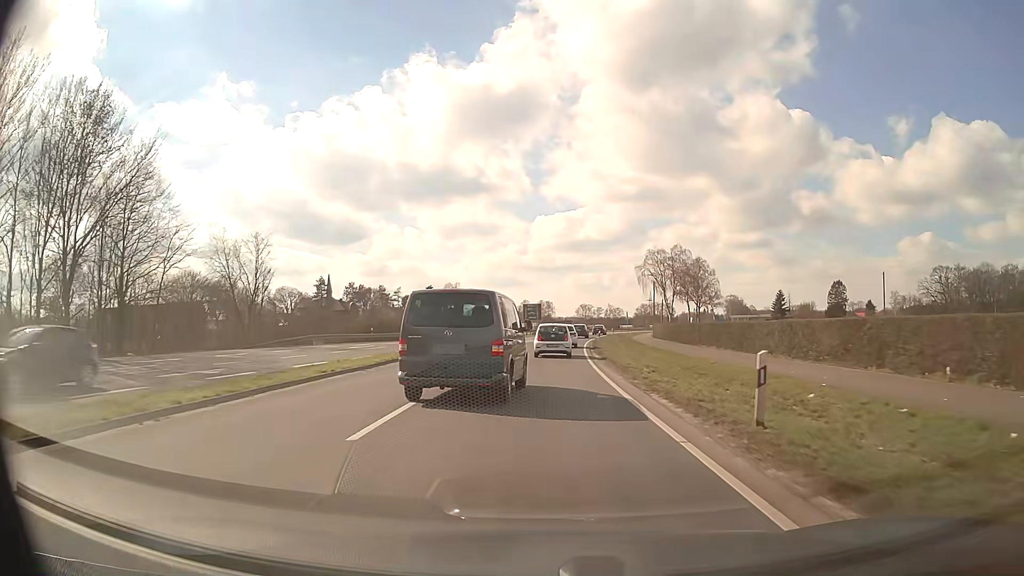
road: primary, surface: asphalt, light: Day
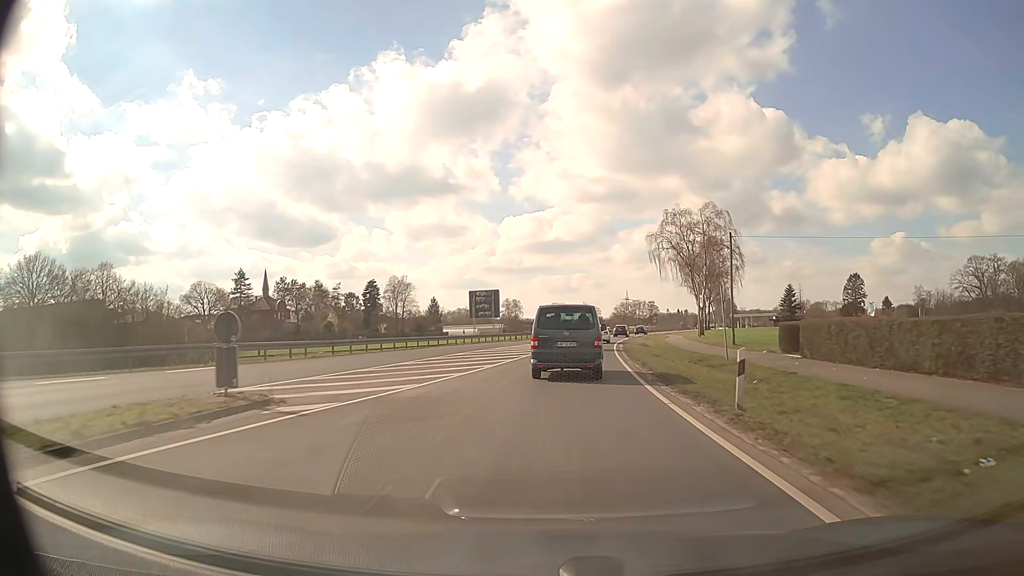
(+0.7, +45.3) m; +3°
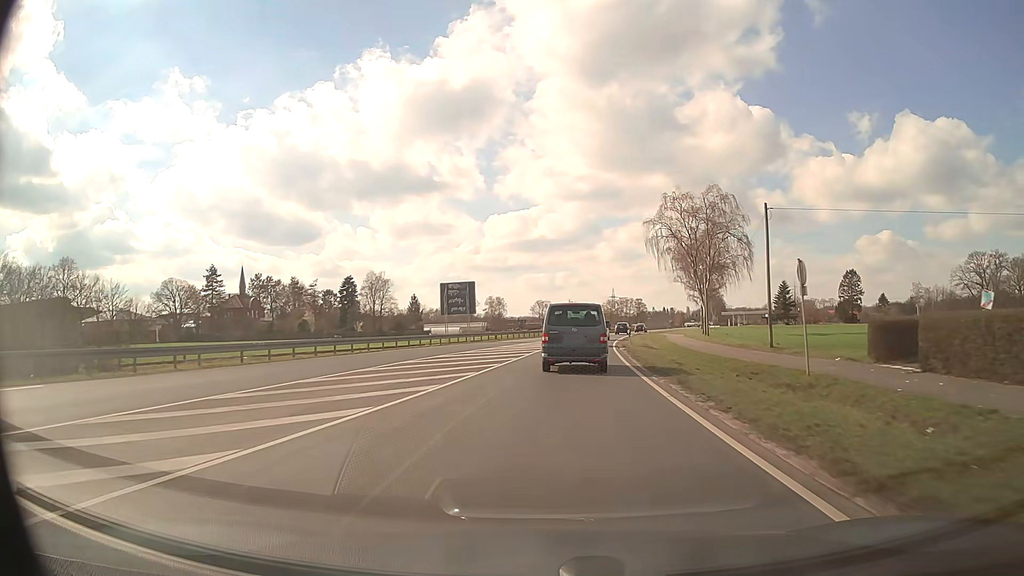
(+0.1, +9.4) m; +1°
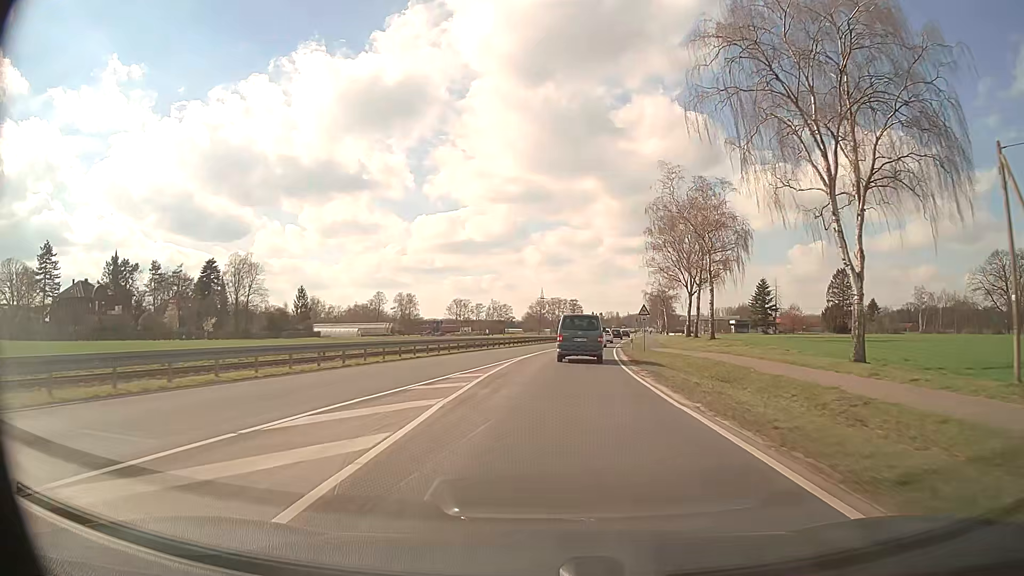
(+2.8, +49.1) m; +6°
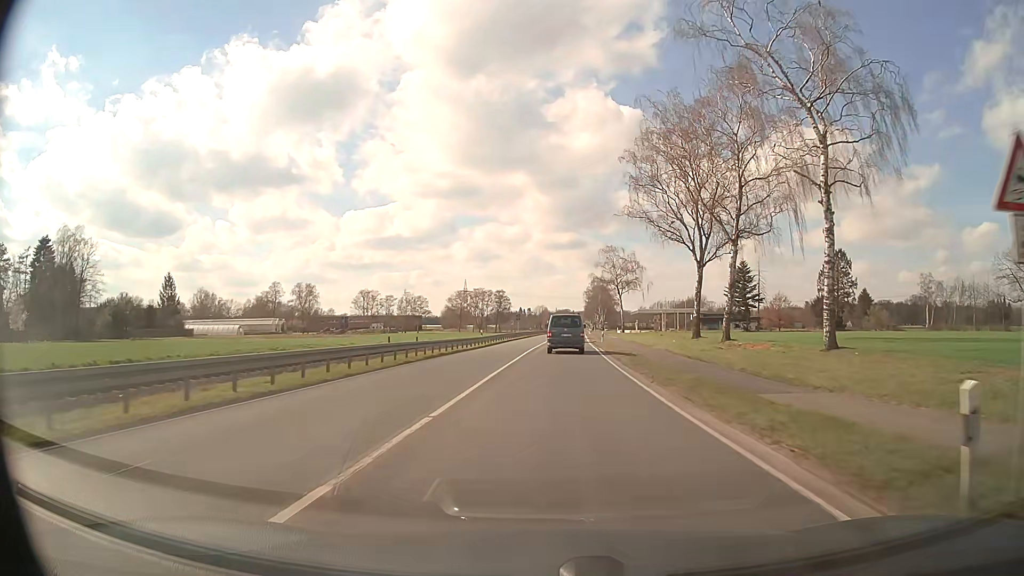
(+2.1, +41.6) m; +6°
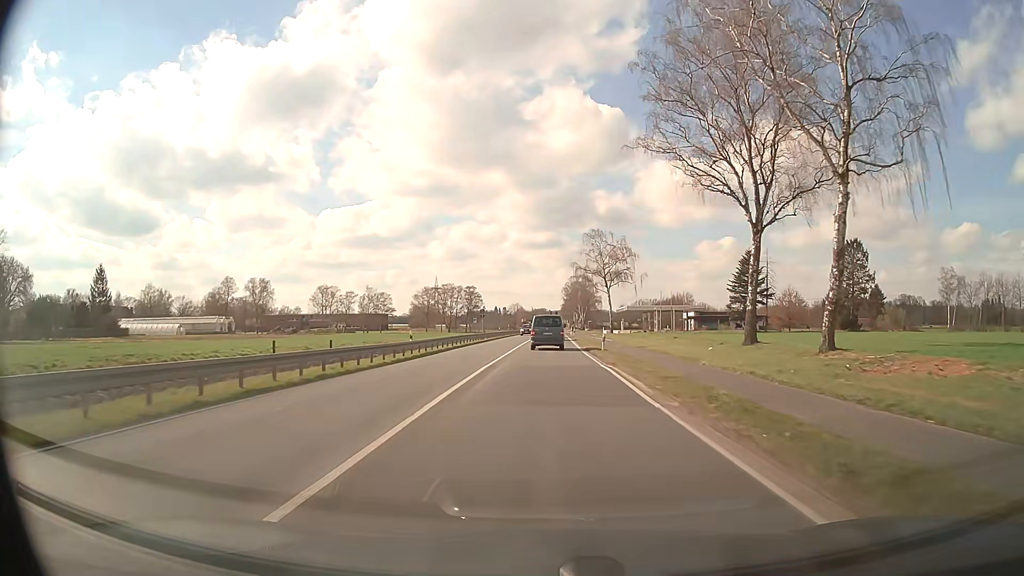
(+0.5, +20.9) m; +2°
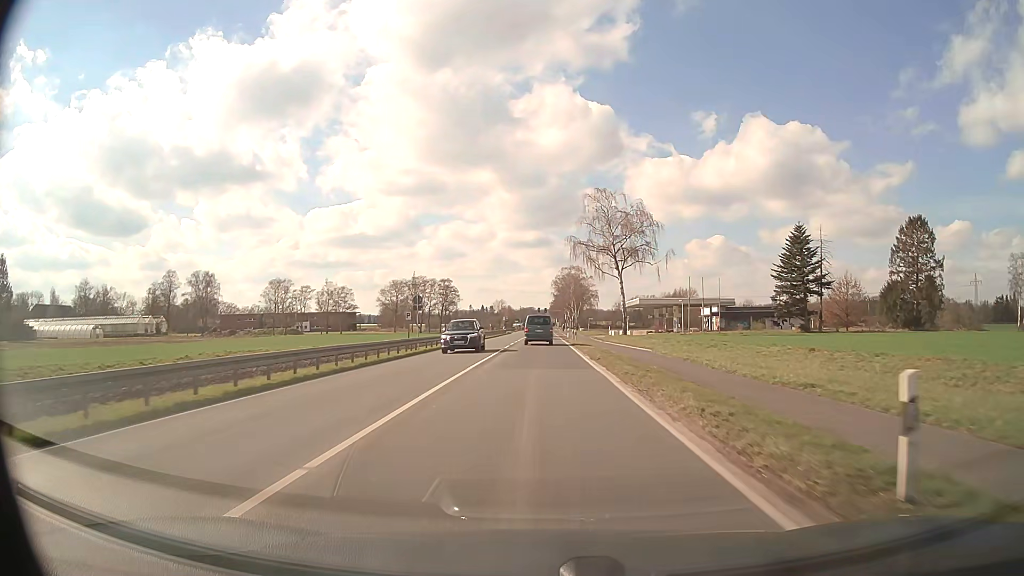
(+0.4, +31.5) m; +1°
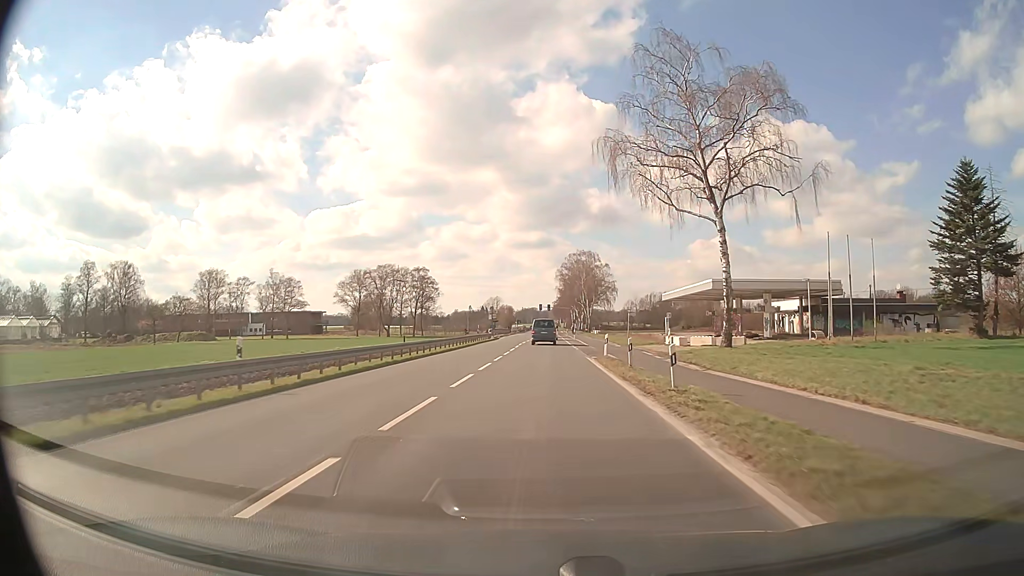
(-0.1, +42.5) m; 0°
(0, +10) (0, +20) (0, +30) (0, +40) (0, +50) (0, +60) (0, +70) (0, +80) (+1, +90) (+1, +100) m
